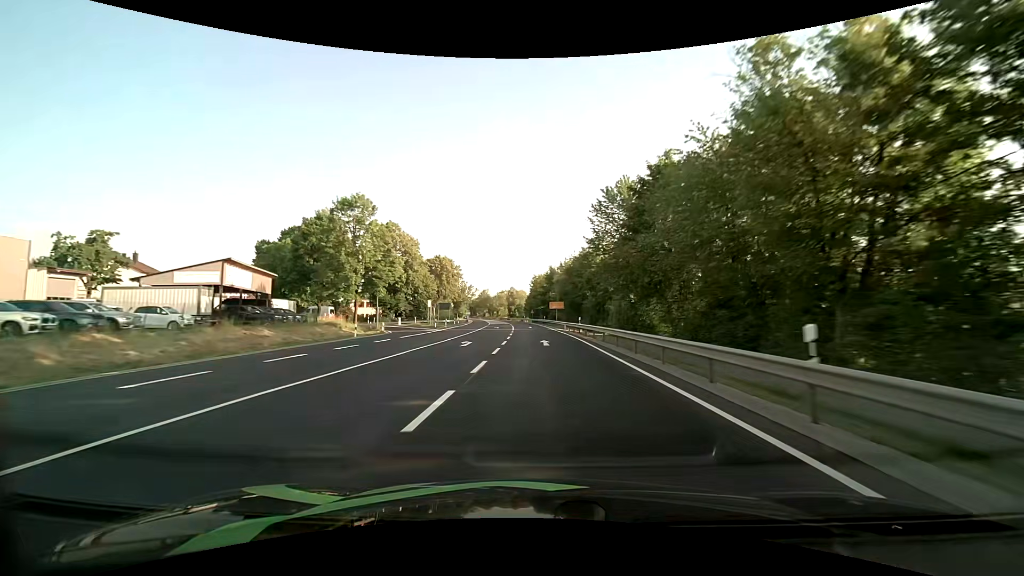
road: primary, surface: asphalt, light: Day
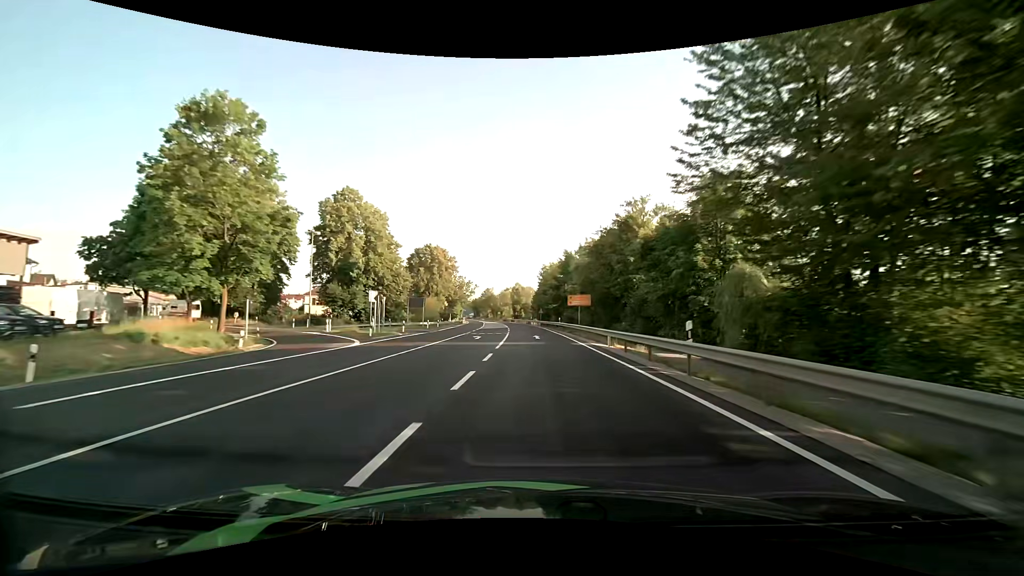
(-0.3, +26.7) m; -1°
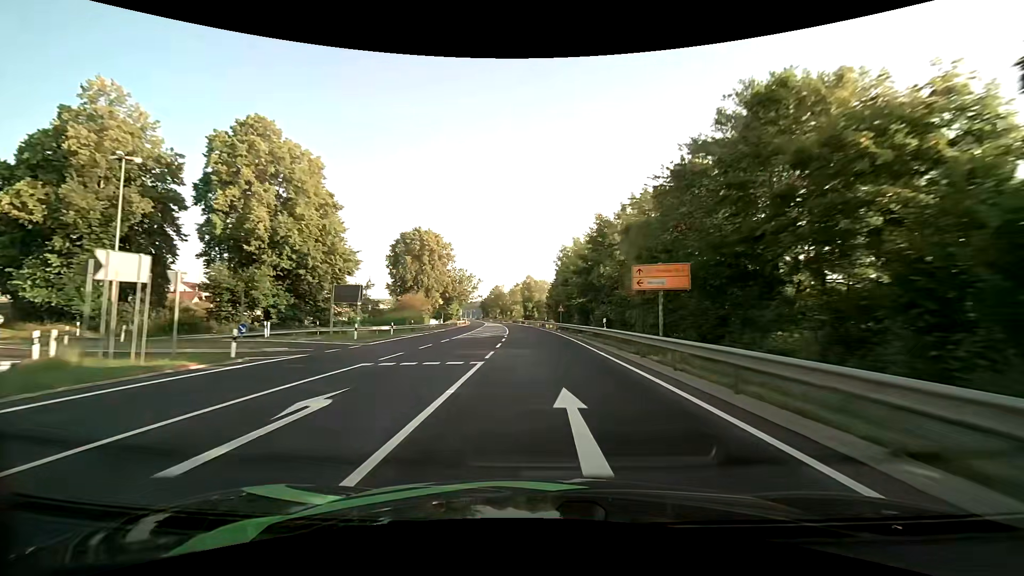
(-0.4, +27.0) m; -2°
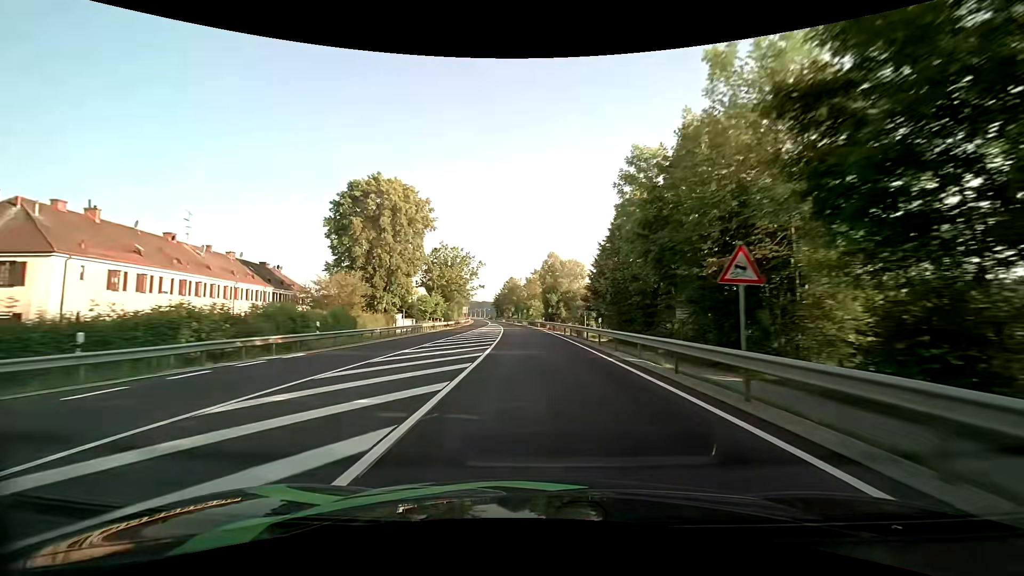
(-0.8, +40.8) m; -2°
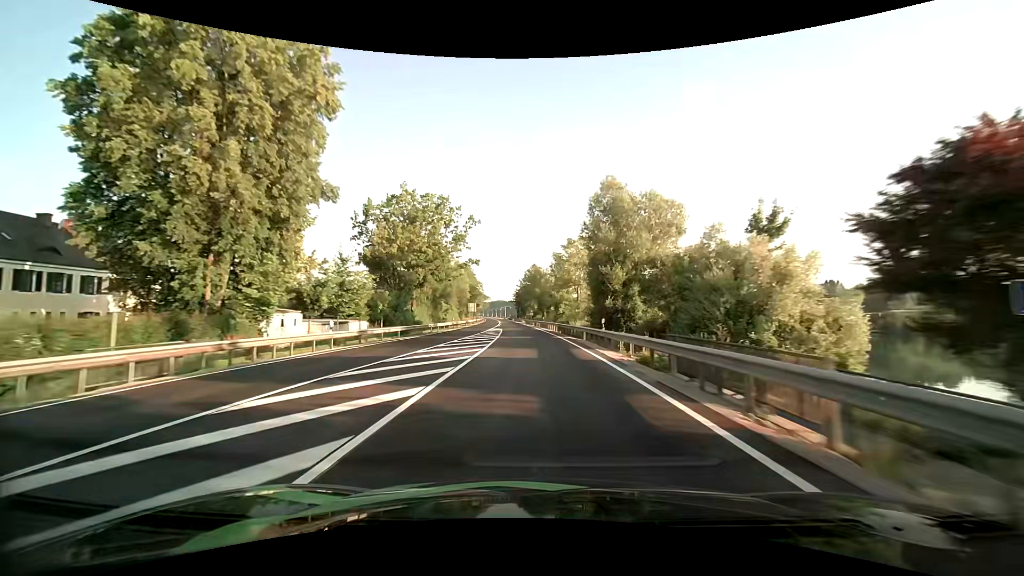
(-1.1, +41.2) m; -3°
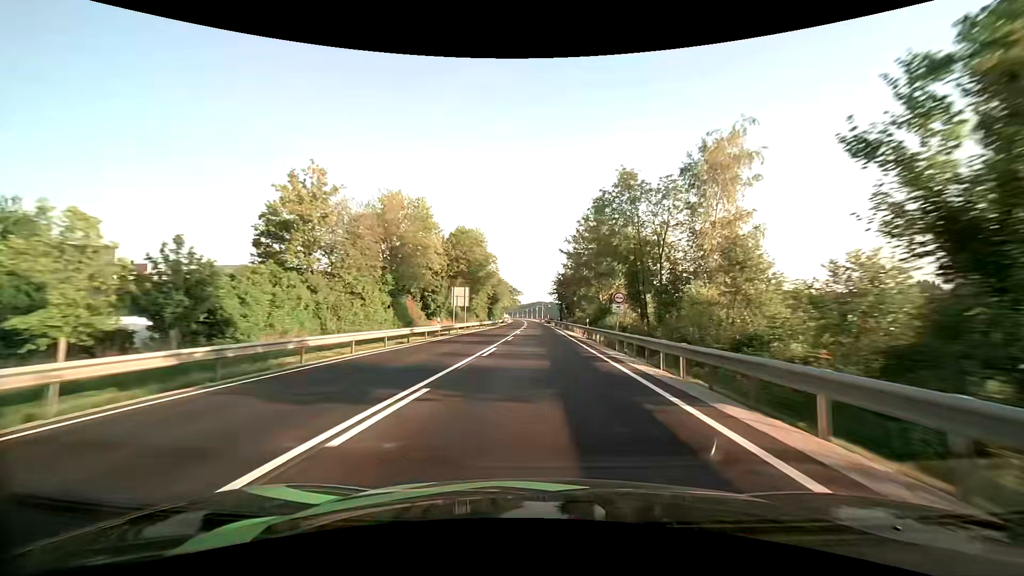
(-3.3, +69.3) m; -5°
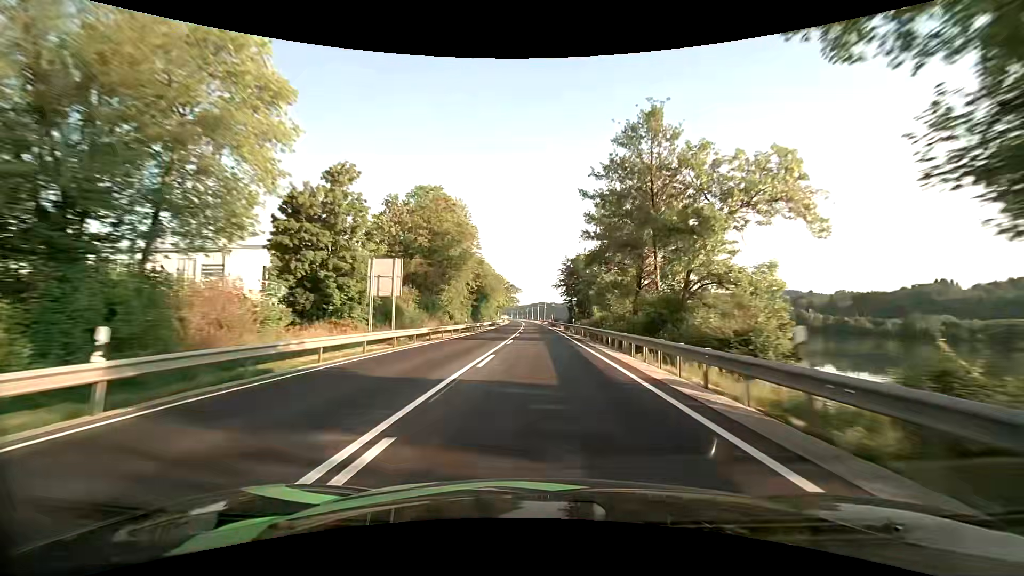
(-0.1, +27.9) m; 0°
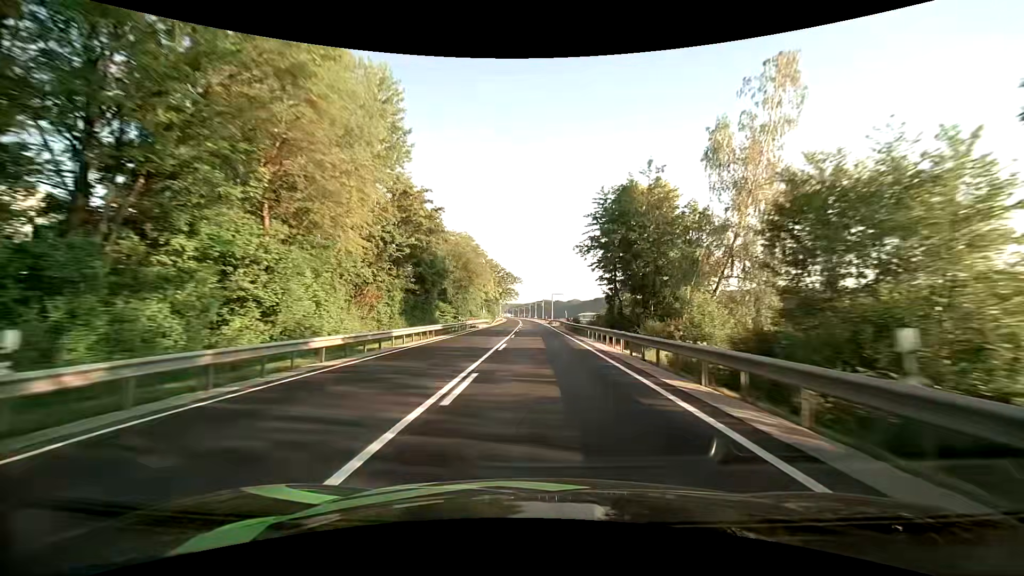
(0.0, +42.1) m; -1°
(0, +10) (0, +20) (0, +30) (0, +40) (0, +50) (0, +60) (-1, +70) (-1, +80) (-1, +90) (-1, +100) m
